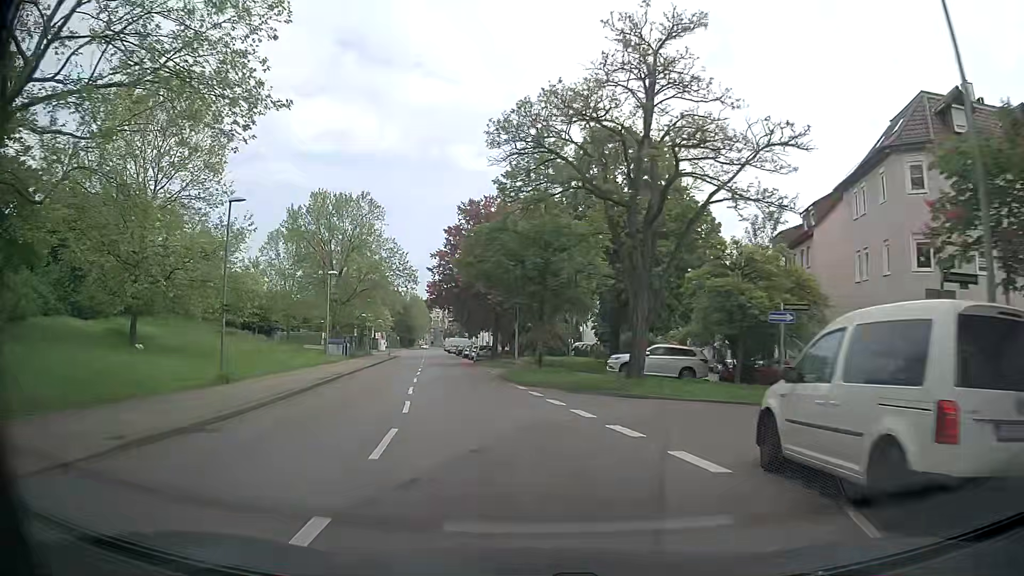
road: tertiary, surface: asphalt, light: Day
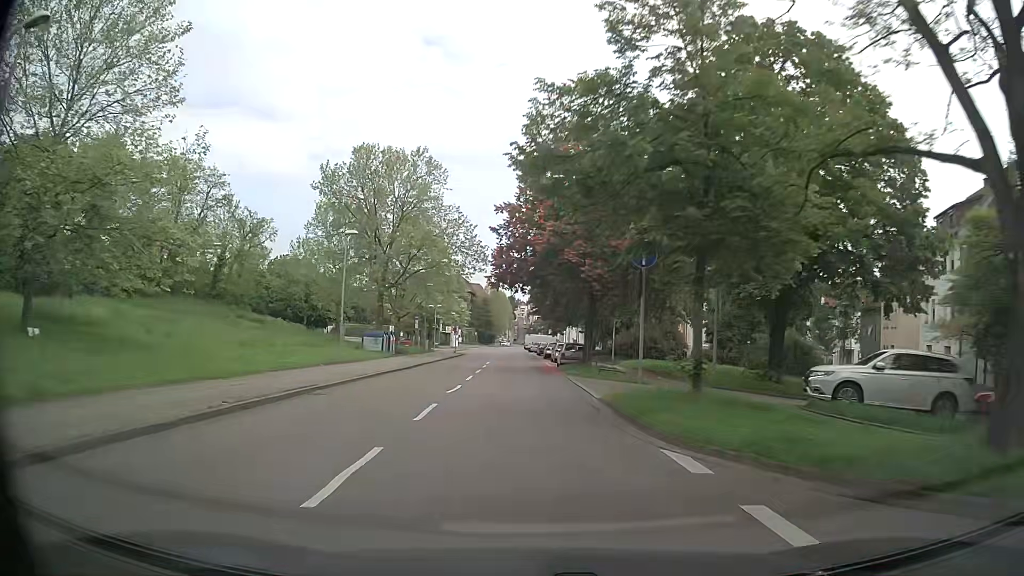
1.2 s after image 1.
(-1.0, +15.1) m; -7°
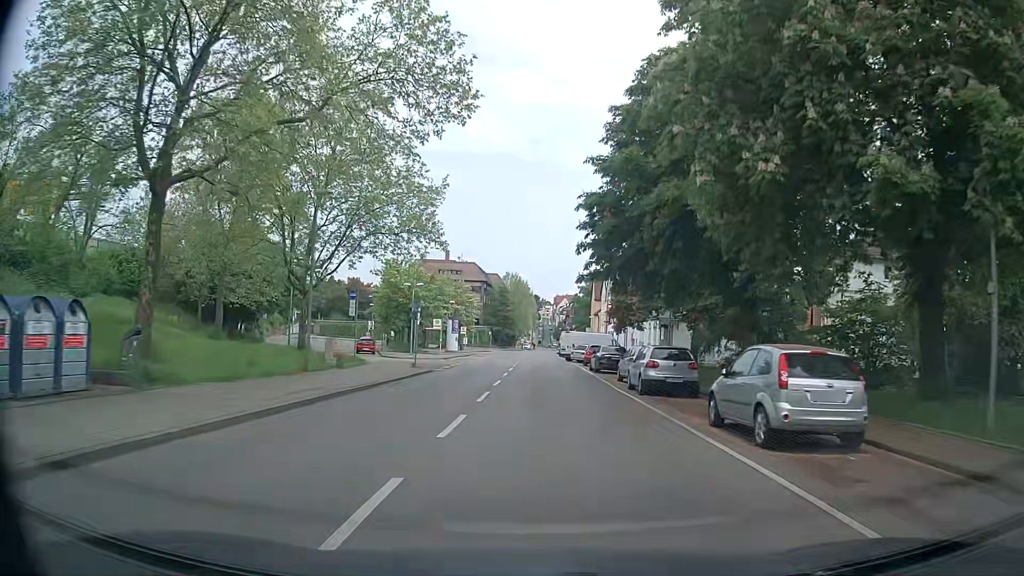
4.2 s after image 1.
(-1.2, +38.2) m; -3°
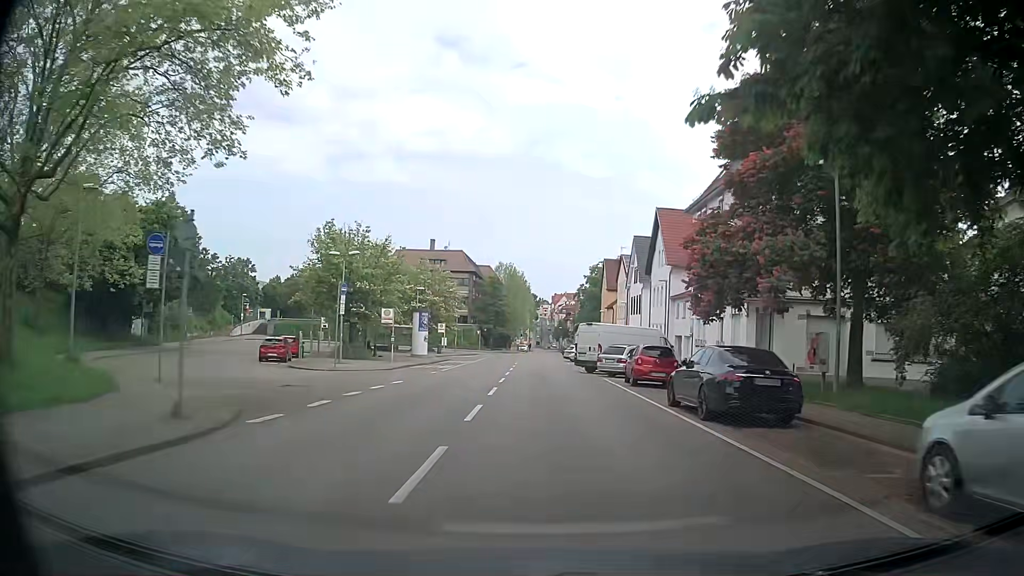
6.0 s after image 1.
(+0.2, +22.0) m; 0°
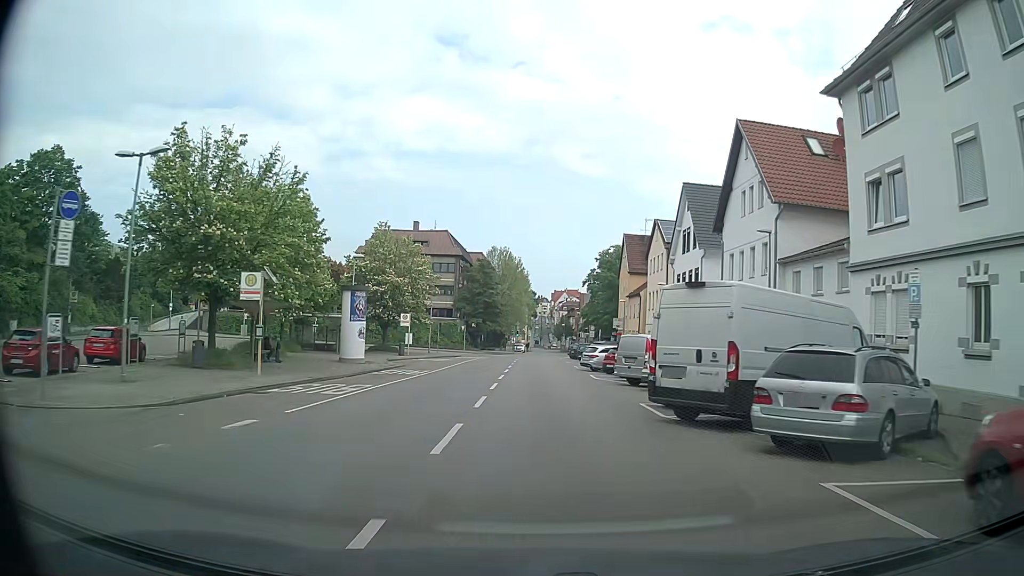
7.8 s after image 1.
(+0.2, +21.8) m; +1°
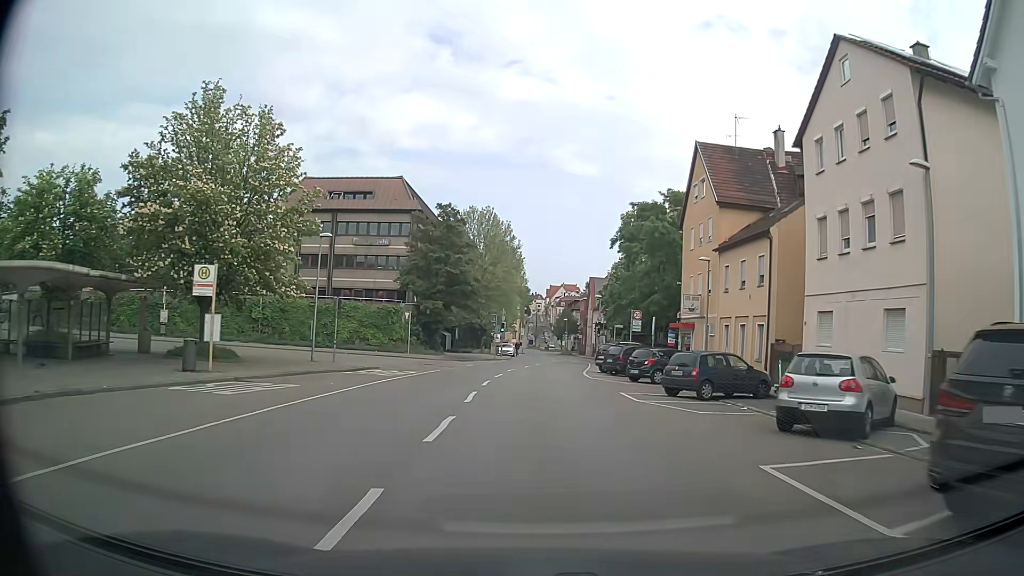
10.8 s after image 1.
(+0.1, +35.3) m; +1°
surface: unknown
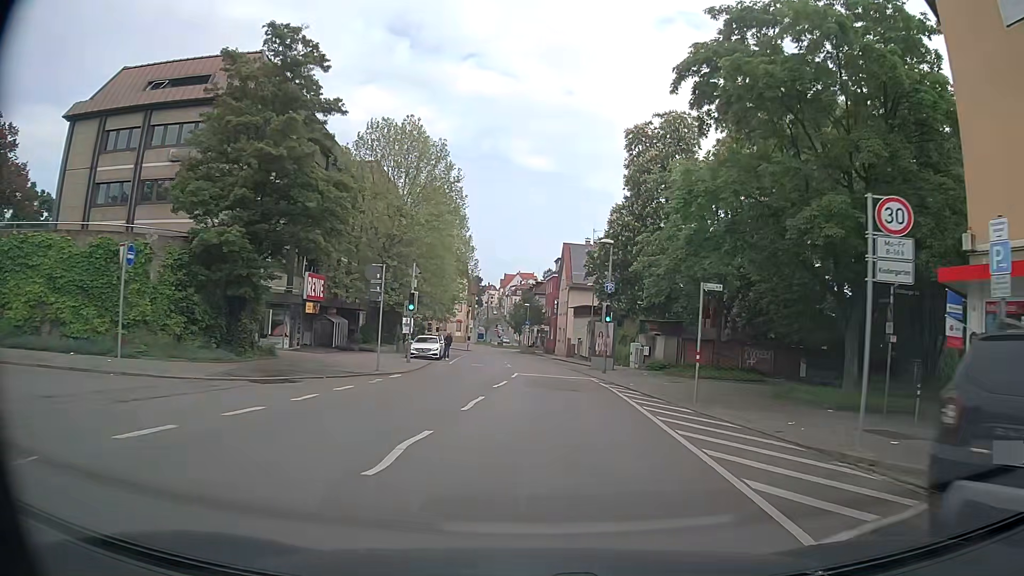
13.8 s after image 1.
(+0.7, +32.8) m; +4°
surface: asphalt
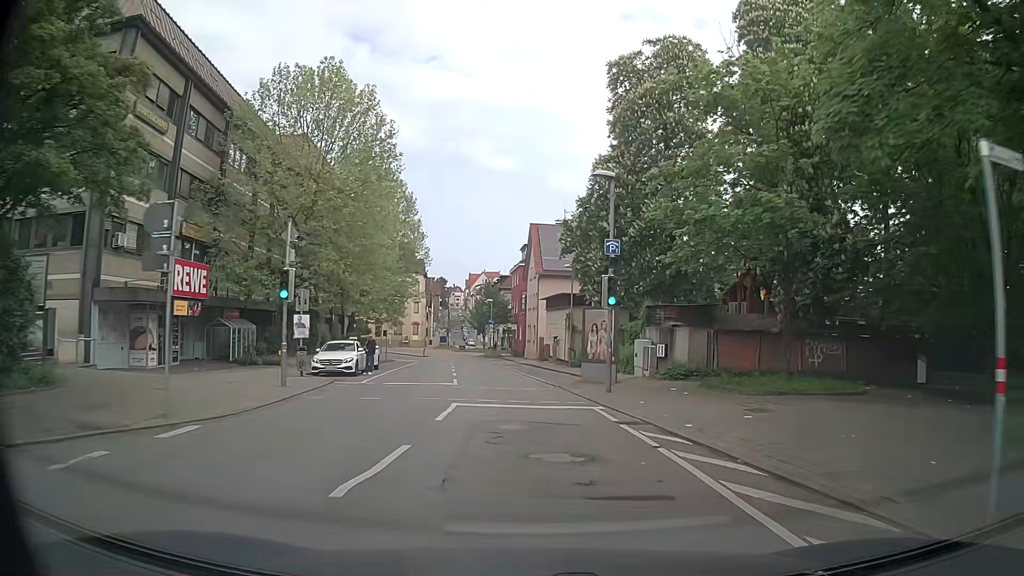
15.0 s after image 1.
(+0.3, +12.8) m; +3°
